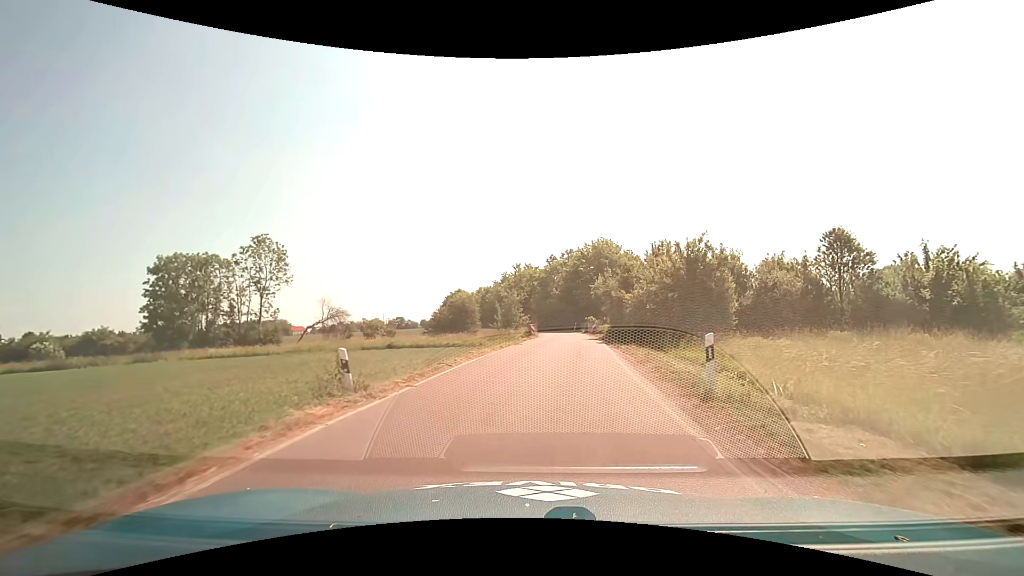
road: unclassified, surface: asphalt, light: Day
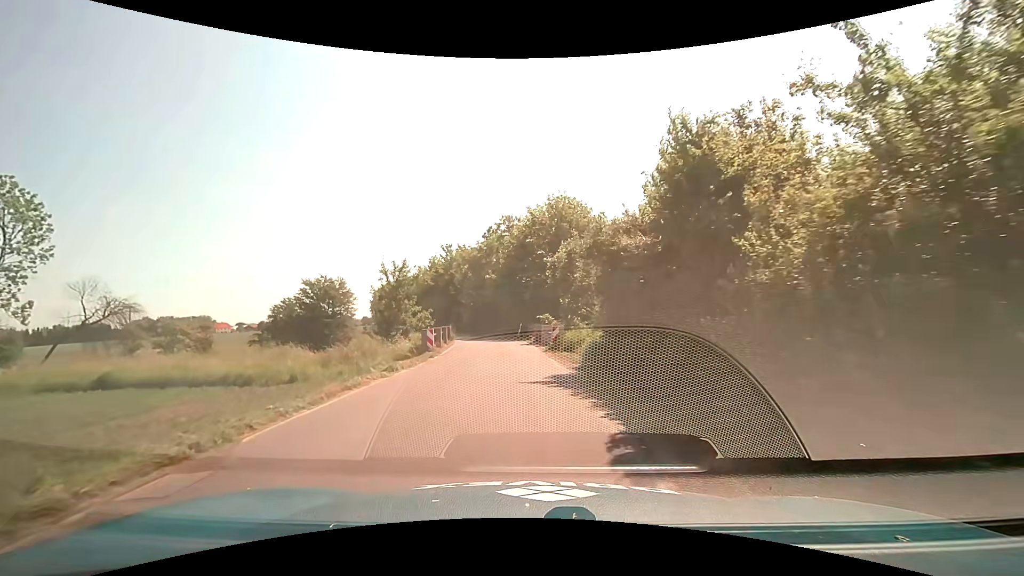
(+2.3, +22.6) m; +6°
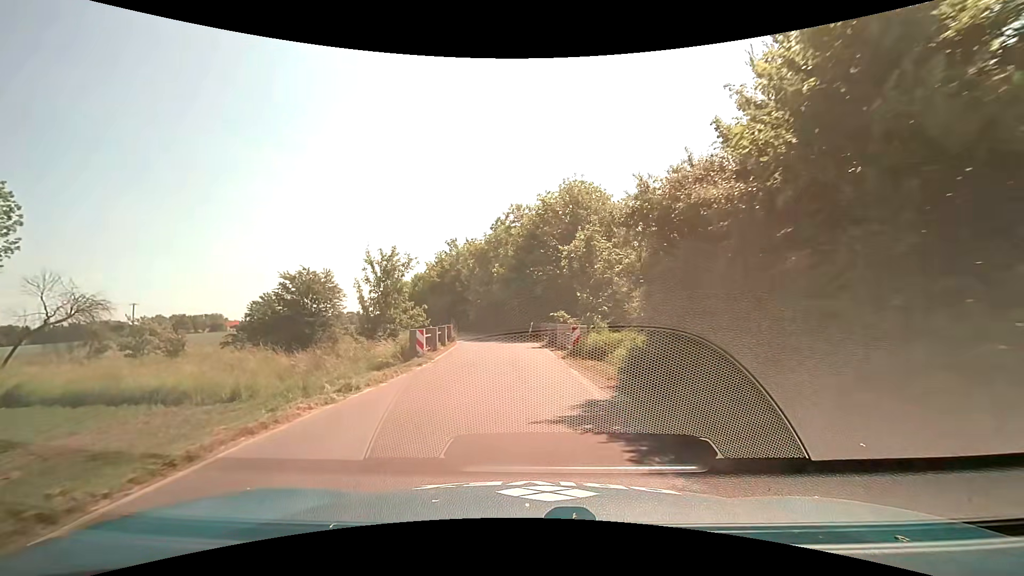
(0.0, +4.1) m; -1°
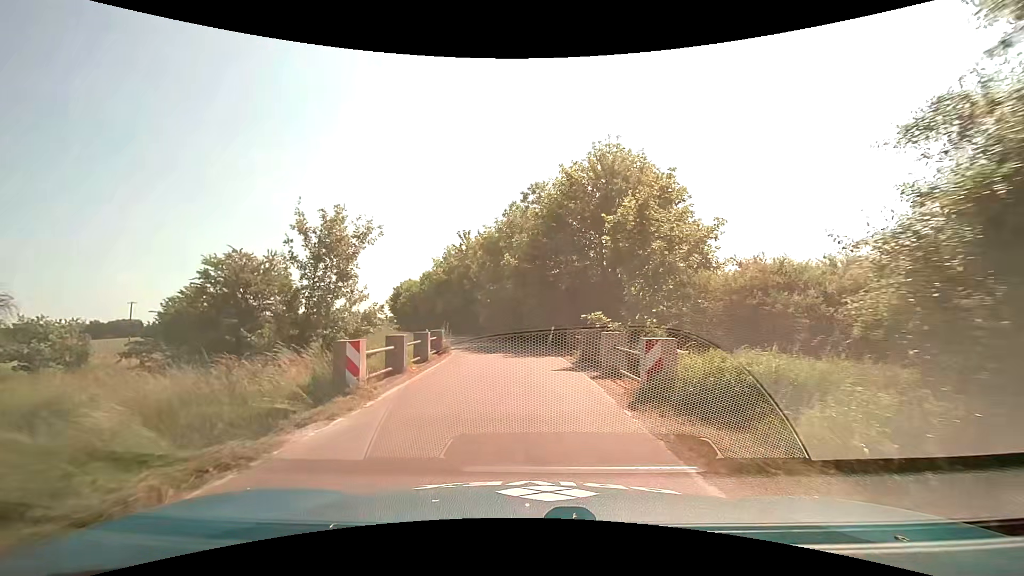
(-0.2, +8.2) m; -2°
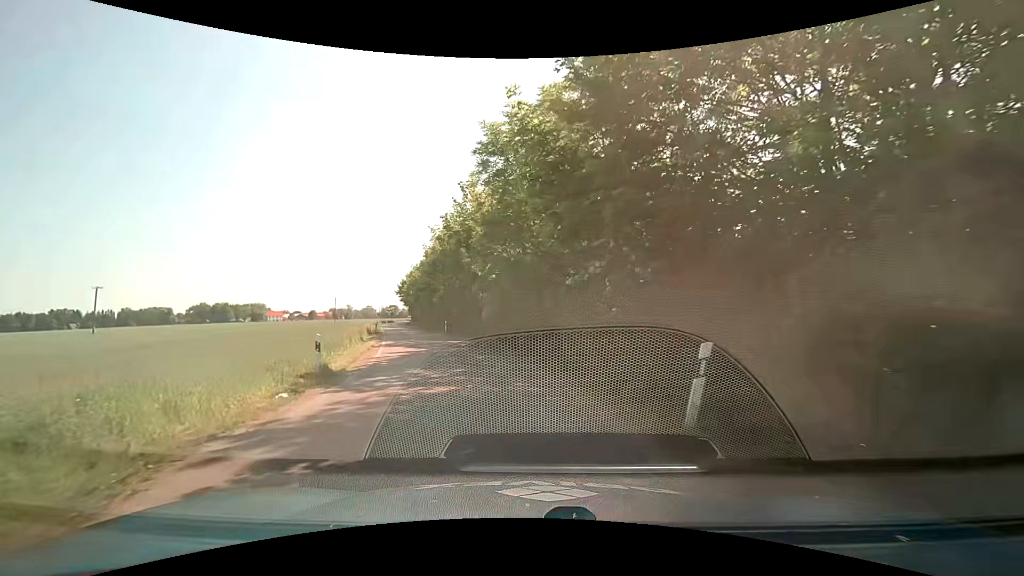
(-0.4, +21.0) m; -3°
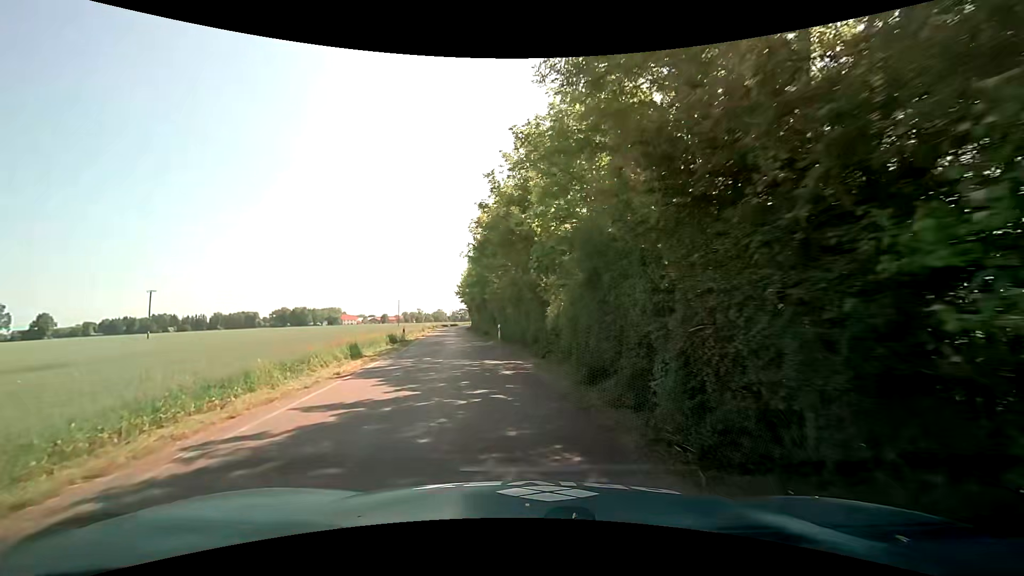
(-0.8, +13.2) m; -8°
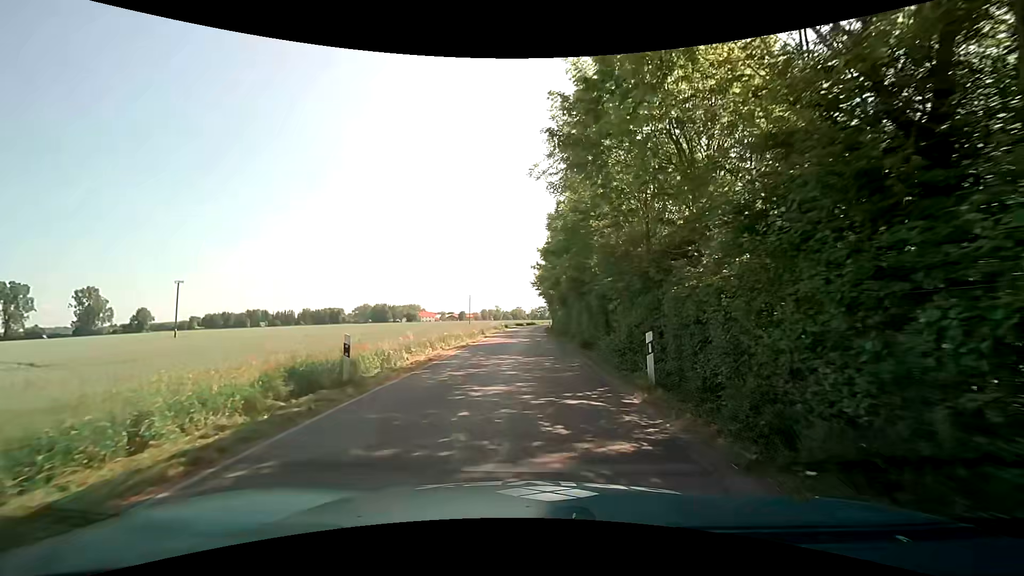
(-2.6, +22.4) m; -9°
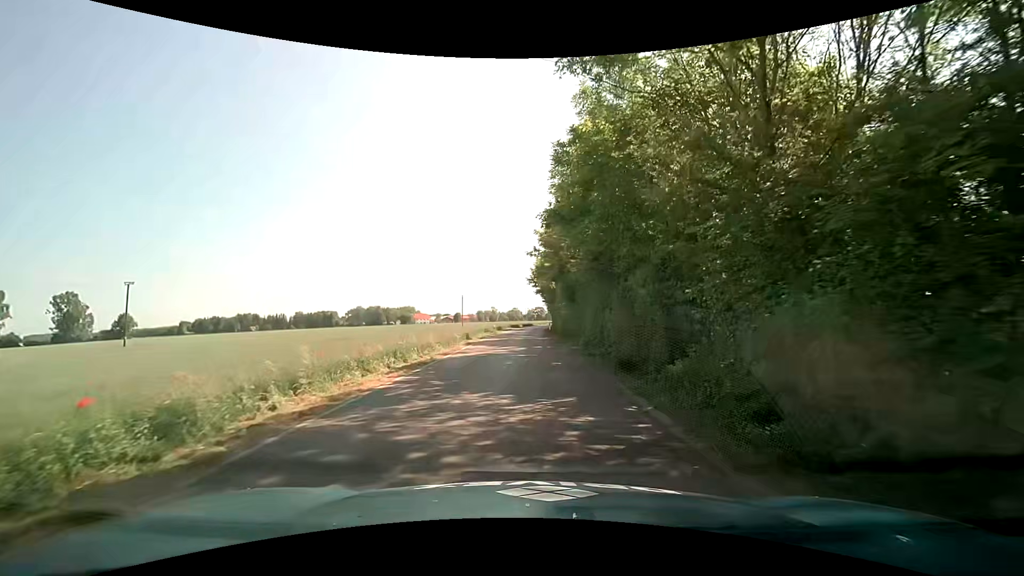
(0.0, +9.2) m; +1°
